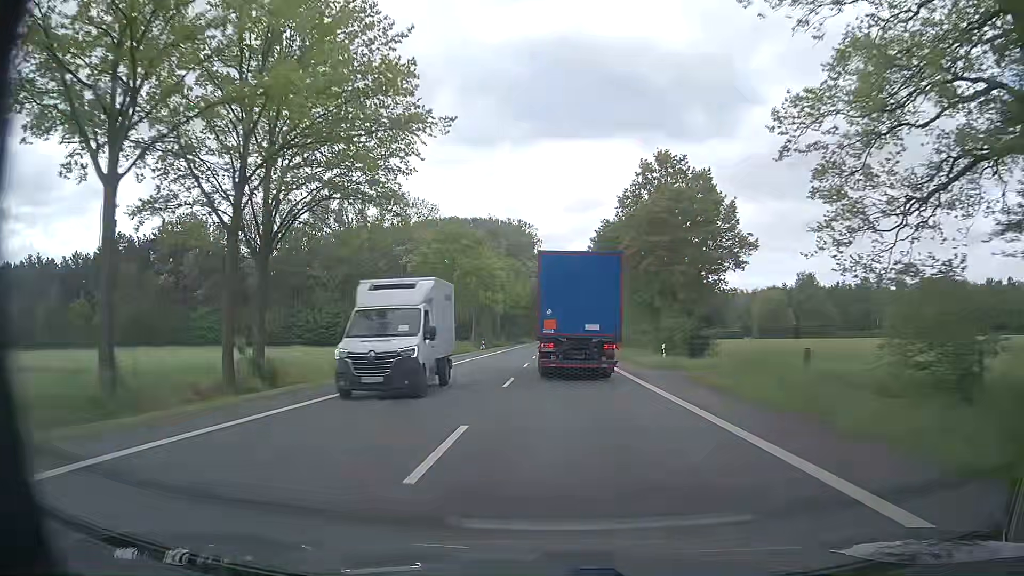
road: primary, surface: asphalt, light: Day
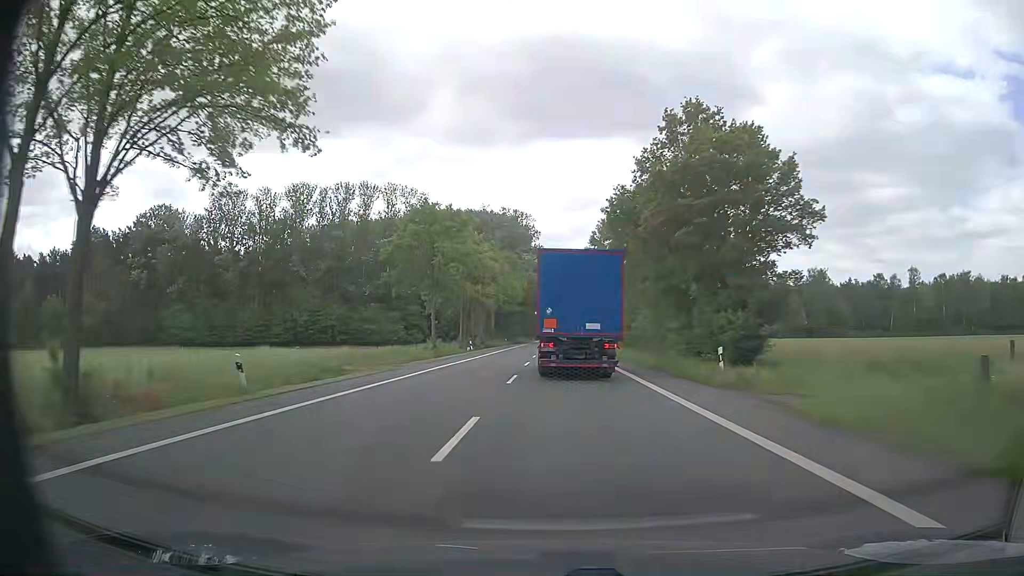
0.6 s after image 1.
(+0.1, +10.9) m; 0°
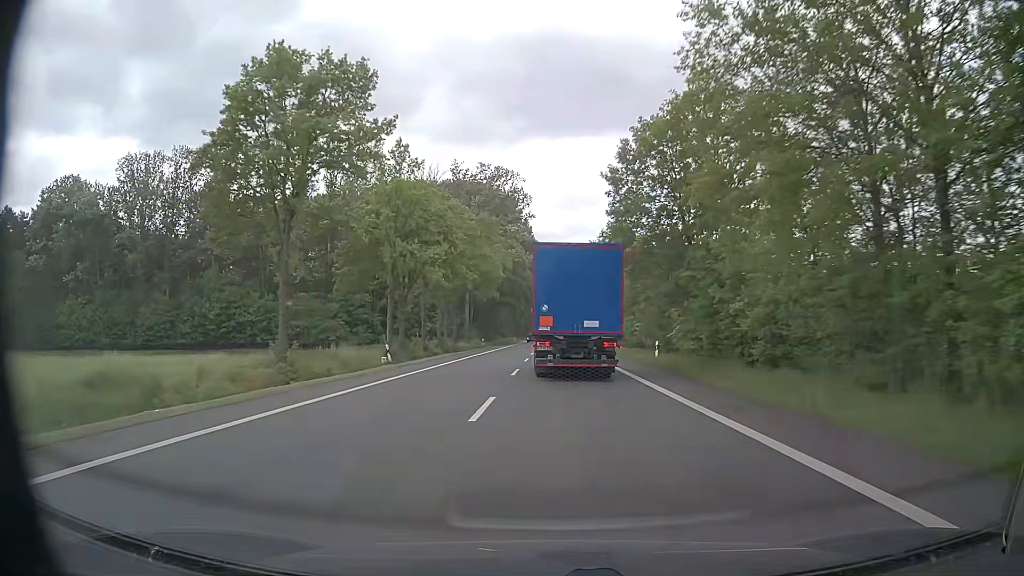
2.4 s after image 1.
(+0.1, +32.8) m; 0°
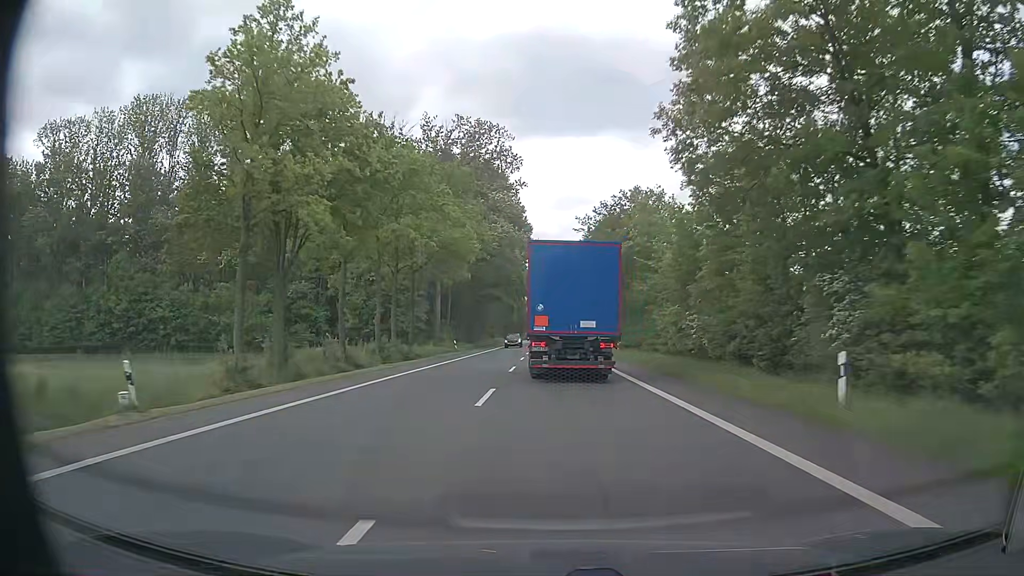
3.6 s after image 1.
(+0.2, +21.7) m; +1°
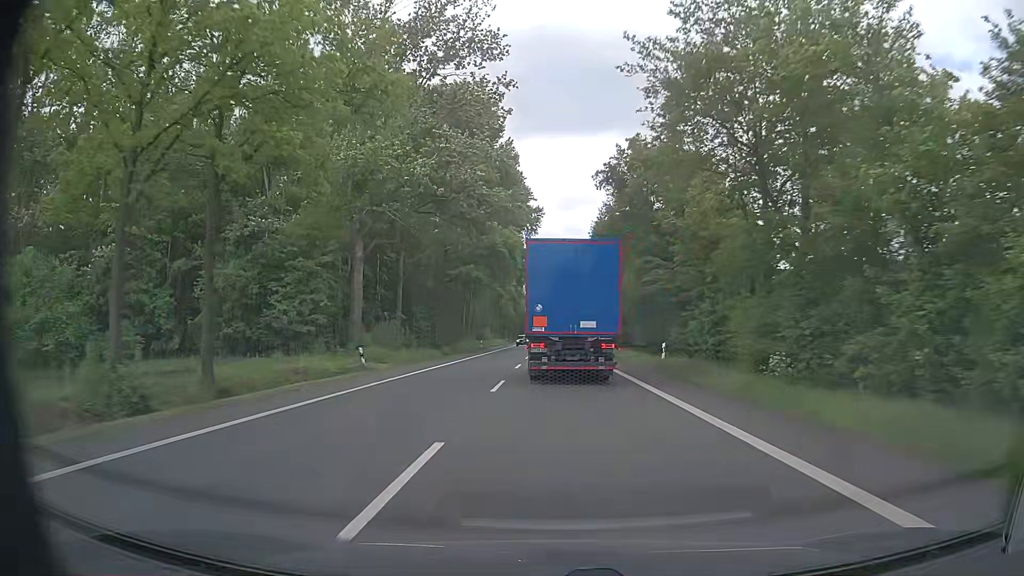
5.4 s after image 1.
(-0.2, +32.5) m; -1°
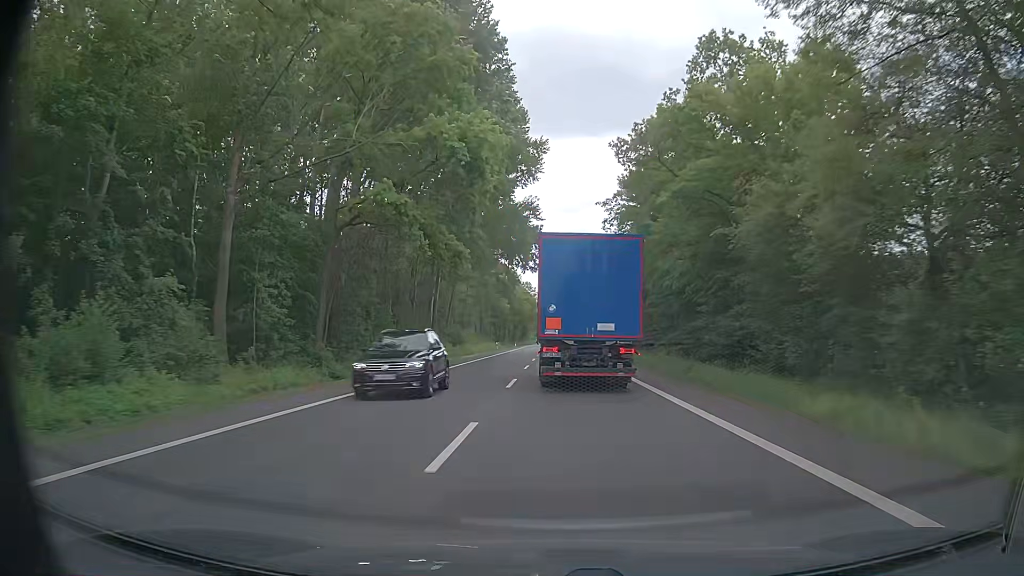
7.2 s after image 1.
(-0.2, +34.0) m; -1°
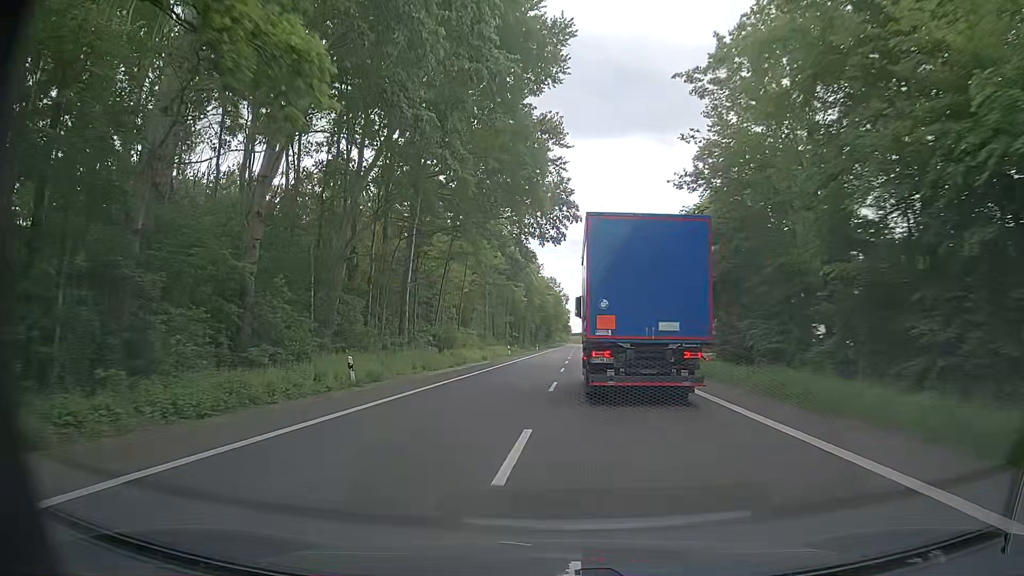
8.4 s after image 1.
(-0.2, +24.8) m; -2°
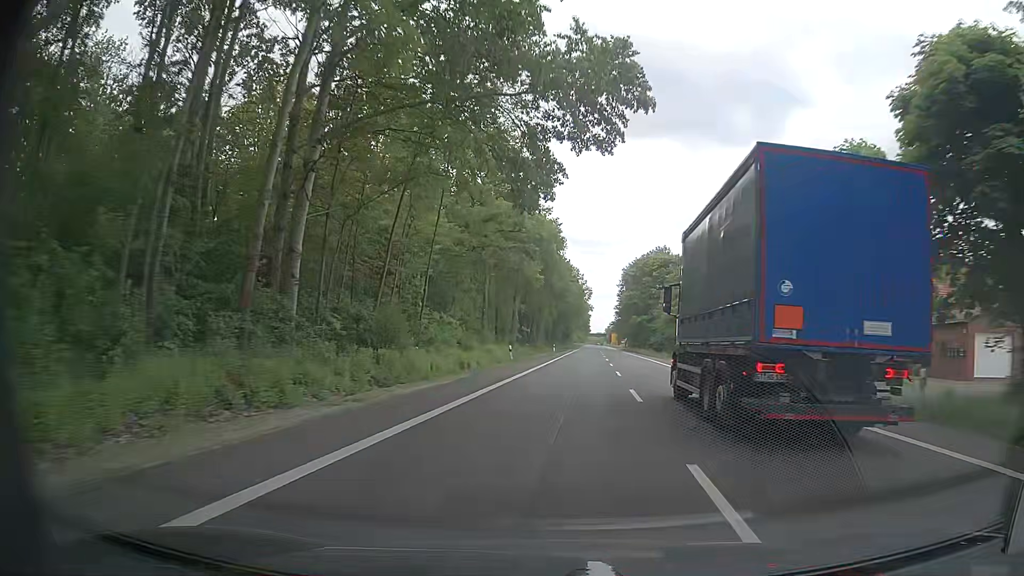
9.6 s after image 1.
(-0.7, +27.4) m; -2°
(0, +10) (0, +20) (+1, +30) (+1, +40) (+2, +50) (+3, +60) (+3, +70) (+4, +80) (+5, +90) (+6, +100) m
